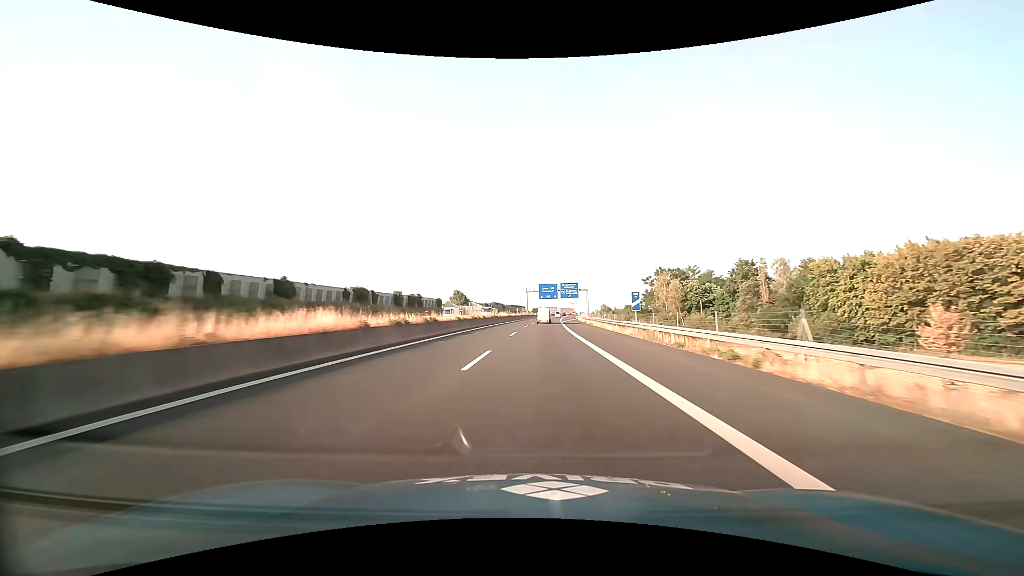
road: motorway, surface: asphalt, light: Day
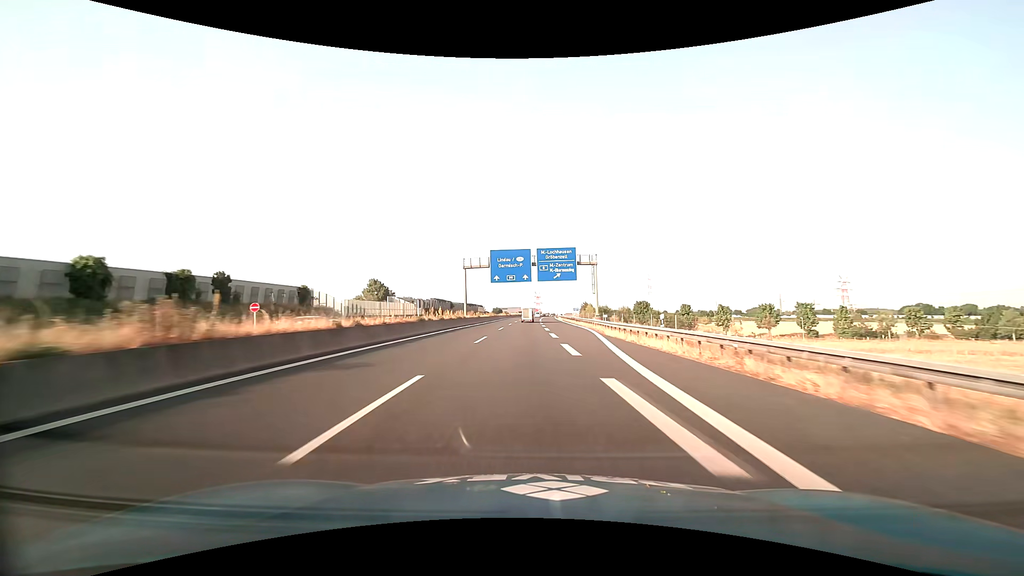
(+2.3, +78.6) m; +4°
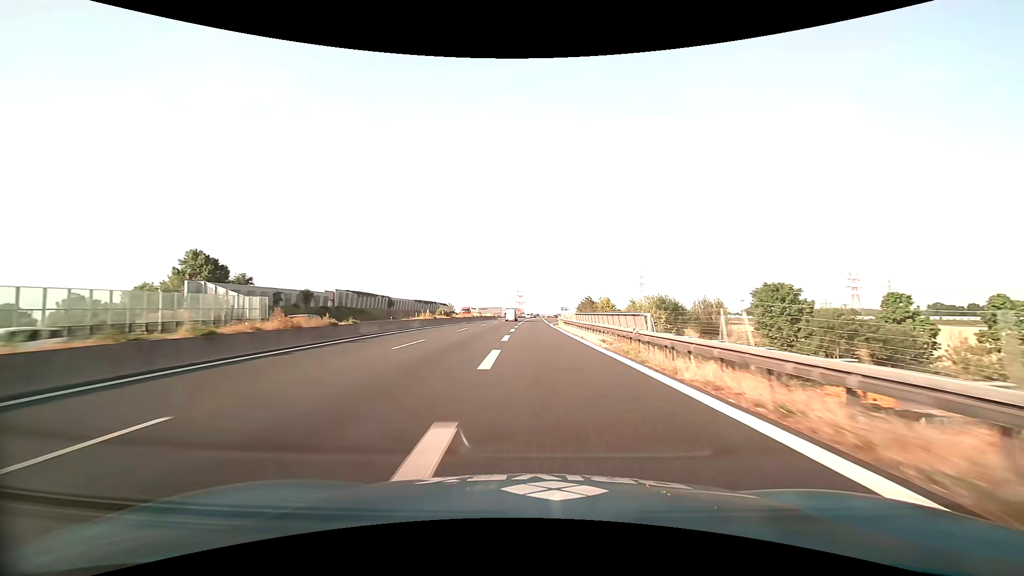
(+2.0, +75.5) m; +2°
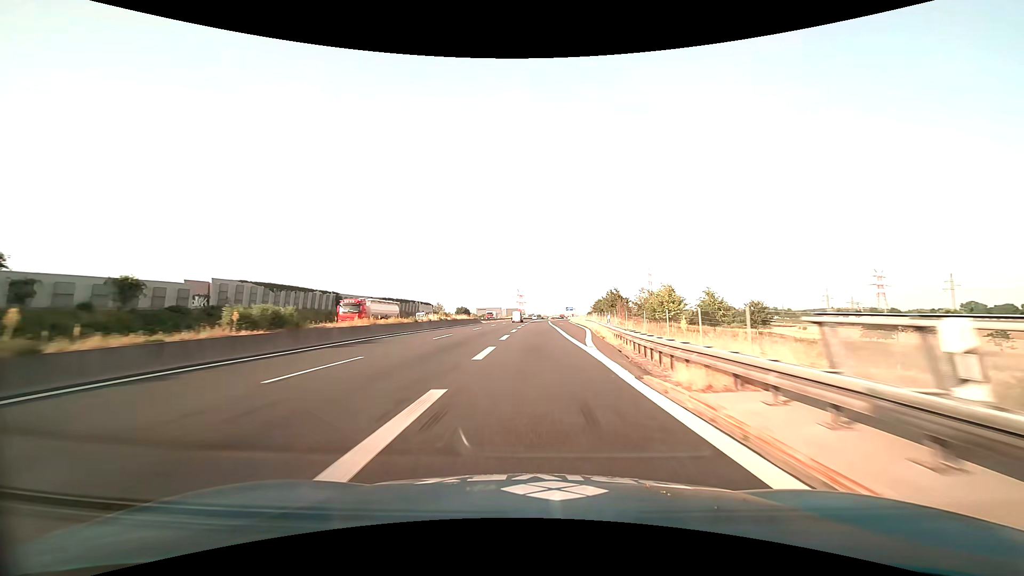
(+0.1, +44.2) m; 0°
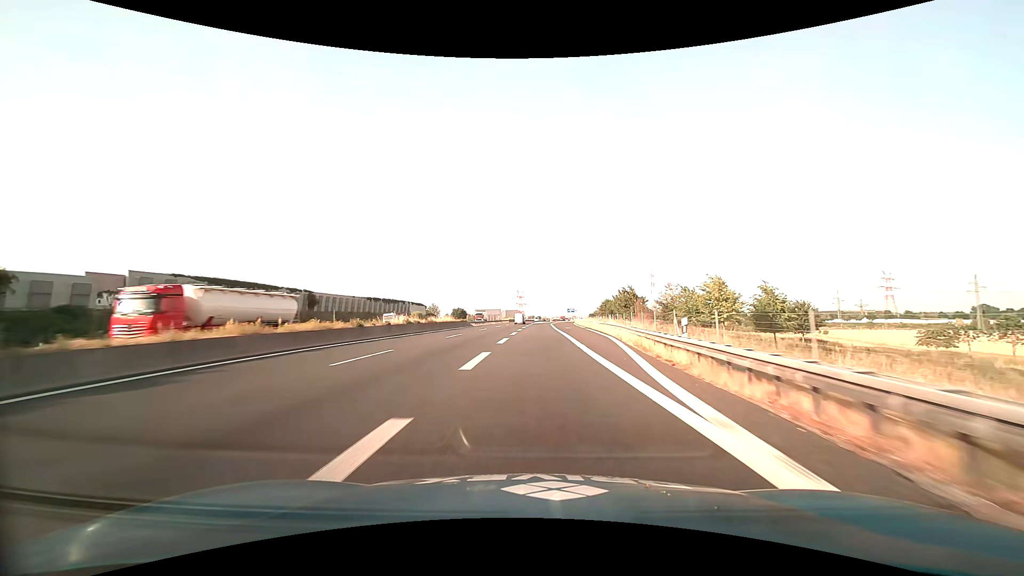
(0.0, +14.4) m; 0°
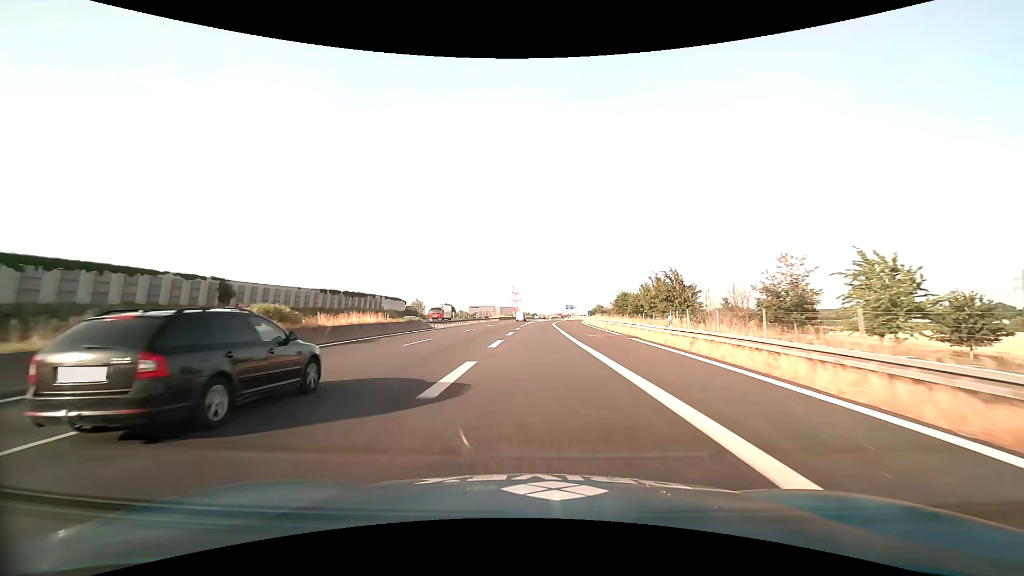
(+0.1, +27.9) m; 0°
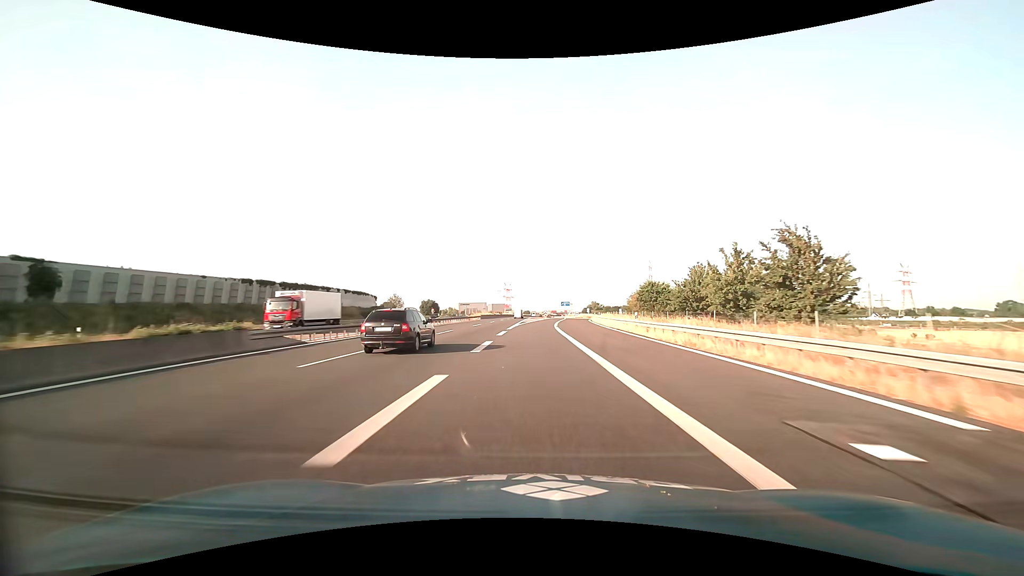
(+0.2, +27.2) m; +1°
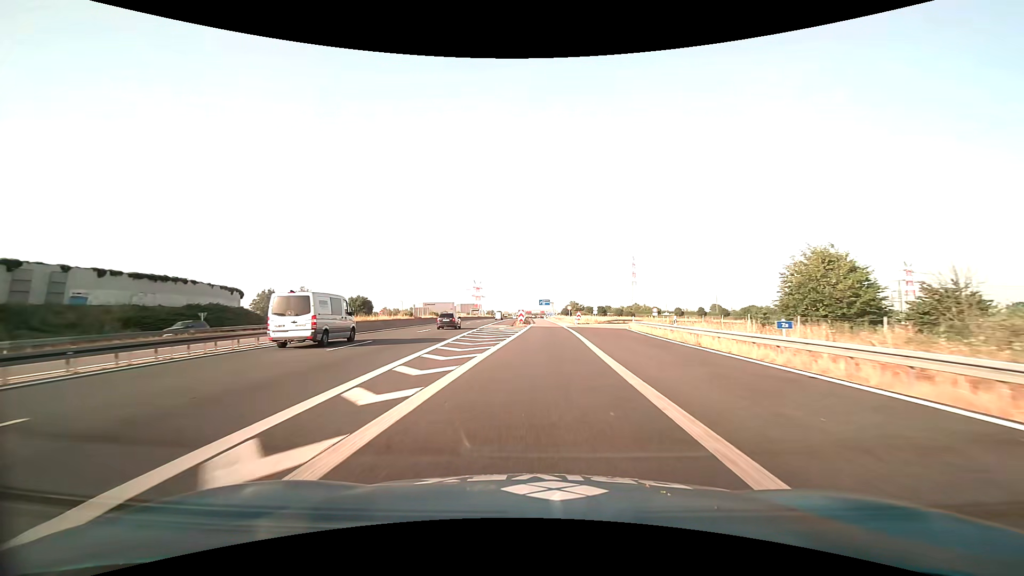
(+1.2, +64.7) m; +3°
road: motorway_link
(0, +10) (0, +20) (+1, +30) (+1, +40) (+1, +50) (+2, +60) (+2, +70) (+2, +80) (+2, +90) (+2, +100) m
